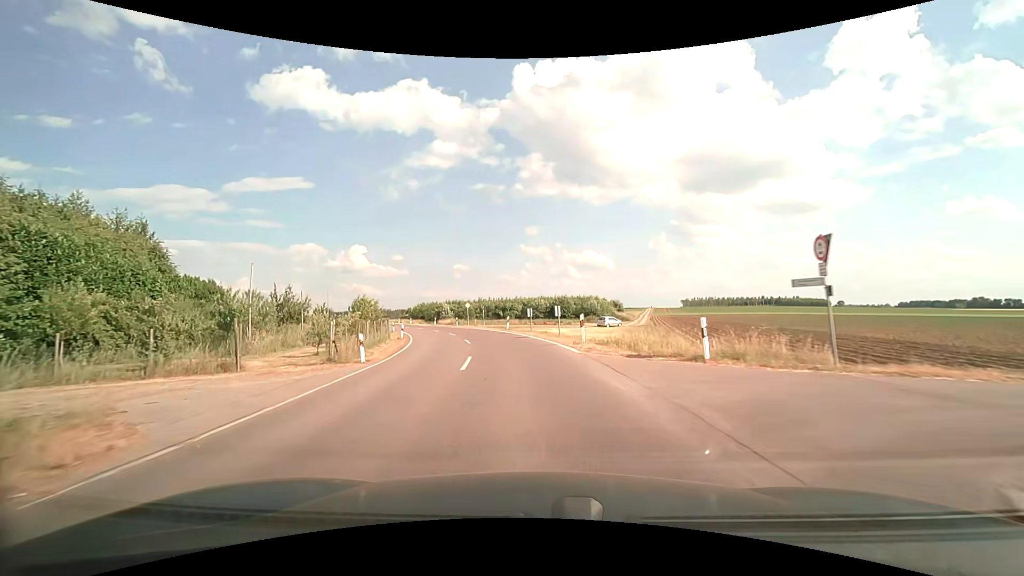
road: unclassified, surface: asphalt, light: Day
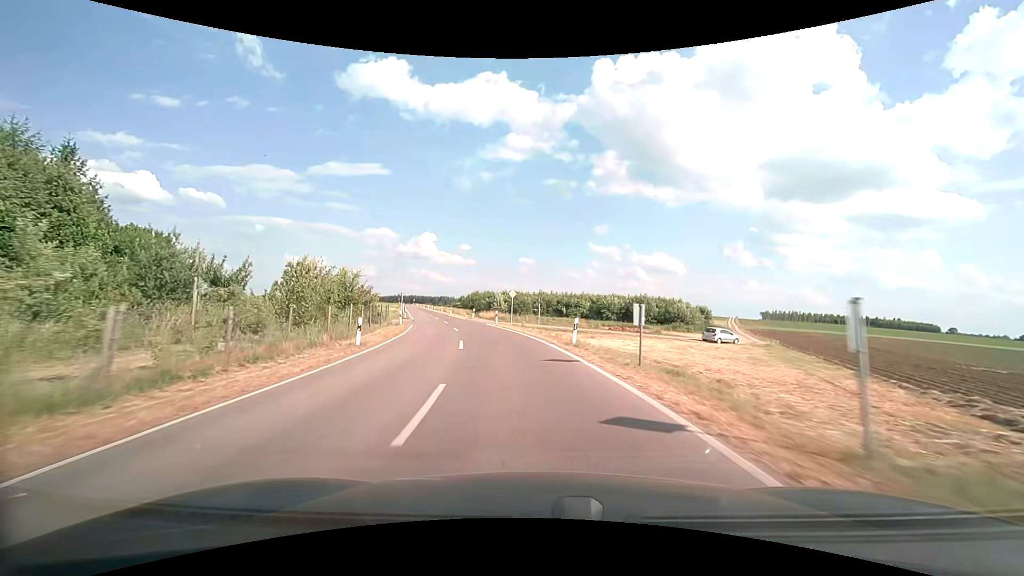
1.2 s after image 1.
(-1.2, +19.6) m; -7°
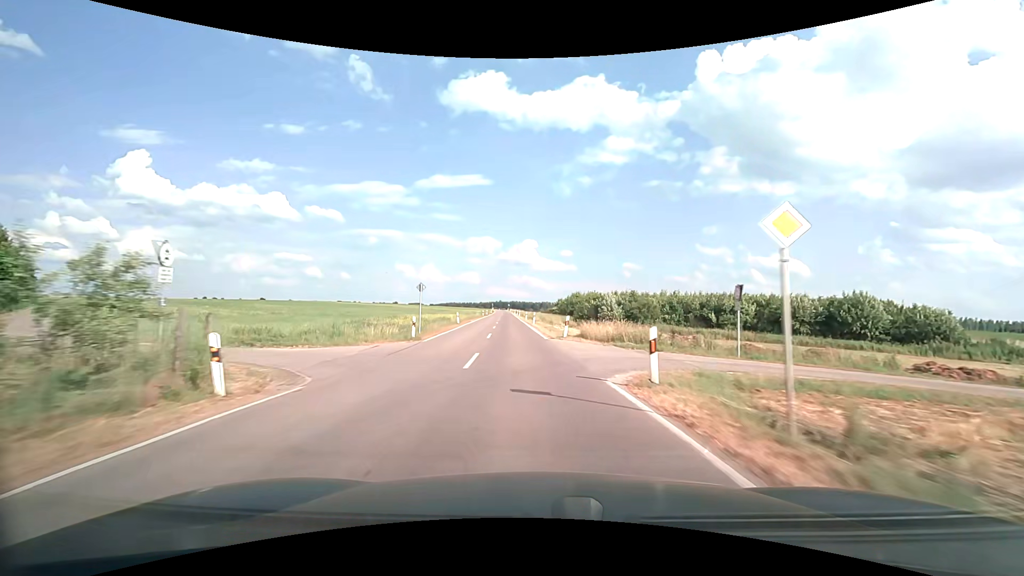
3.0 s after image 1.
(-3.1, +30.1) m; -12°
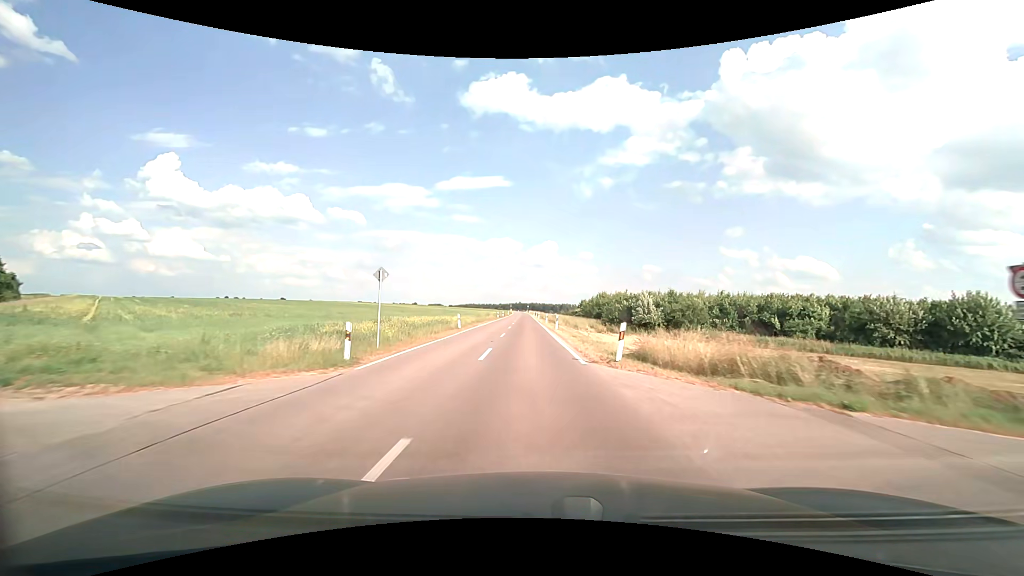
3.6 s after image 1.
(-0.3, +10.5) m; -3°
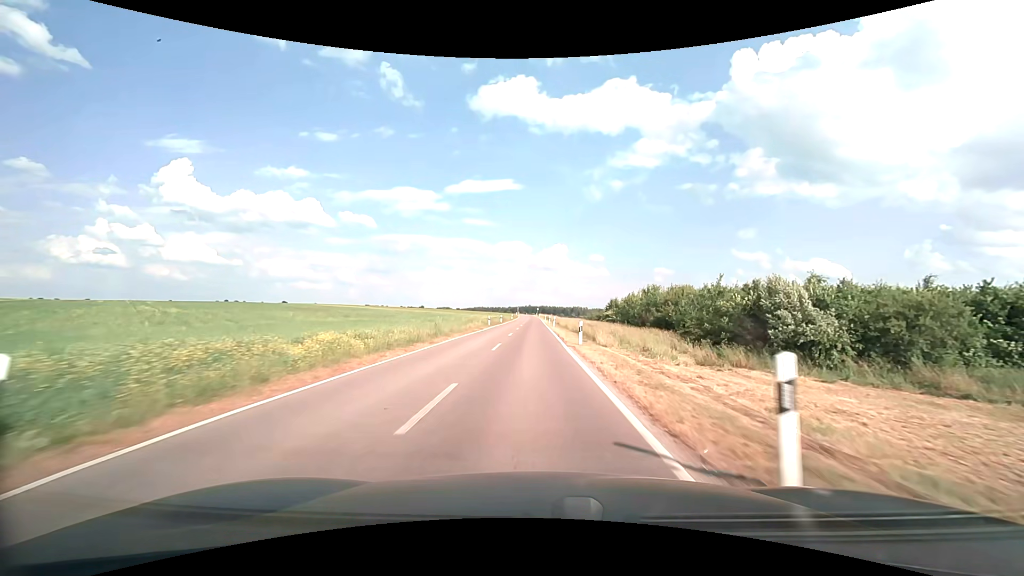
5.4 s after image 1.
(-0.4, +32.1) m; -1°
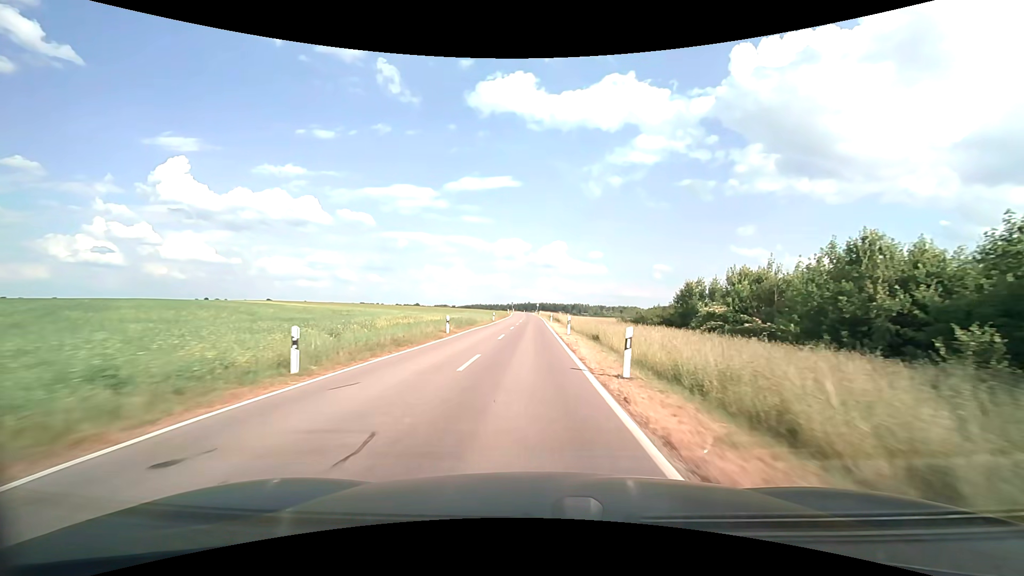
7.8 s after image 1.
(0.0, +43.8) m; 0°
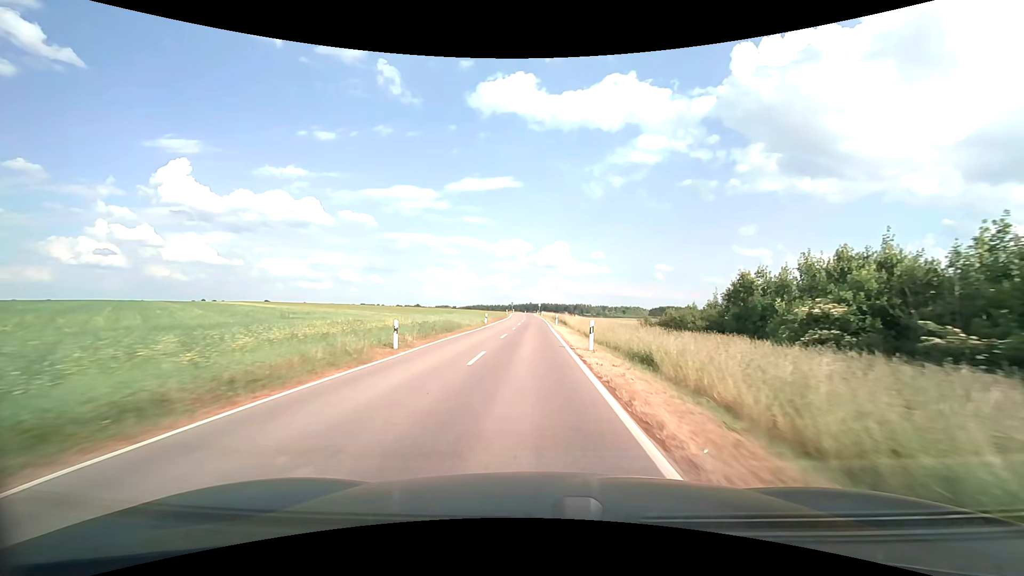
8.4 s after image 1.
(-0.1, +11.0) m; 0°
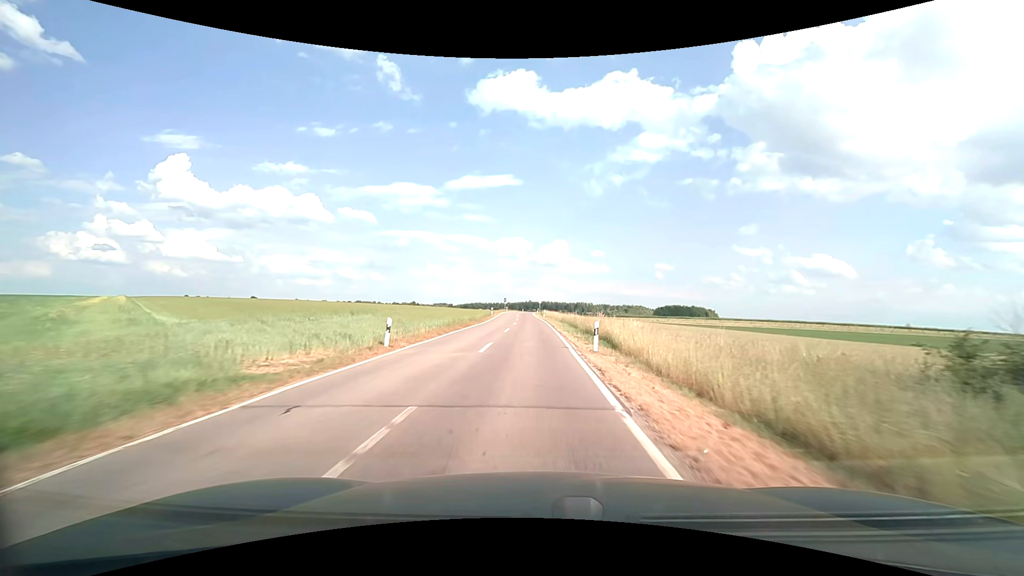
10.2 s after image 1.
(0.0, +32.6) m; 0°
(0, +10) (0, +20) (0, +30) (0, +40) (-1, +50) (-1, +60) (-1, +70) (-2, +80) (-2, +90) (-2, +100) m
